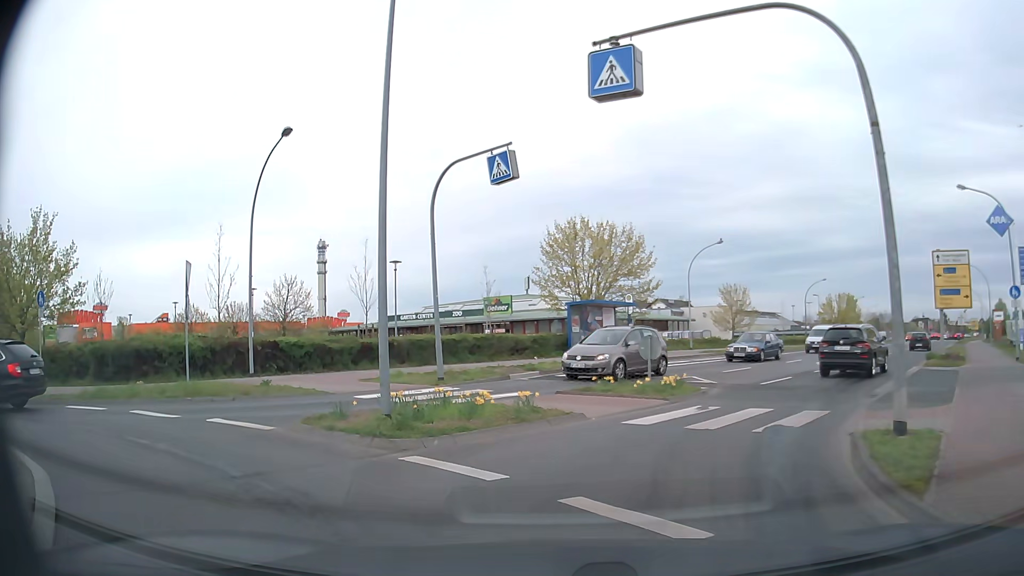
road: tertiary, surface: asphalt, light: Day
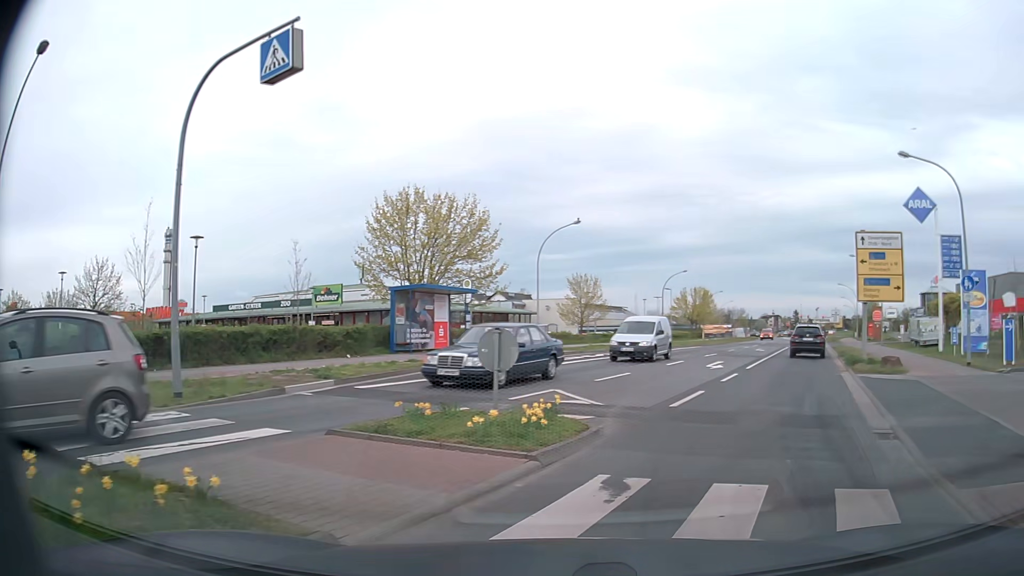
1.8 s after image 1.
(+0.3, +6.9) m; +13°
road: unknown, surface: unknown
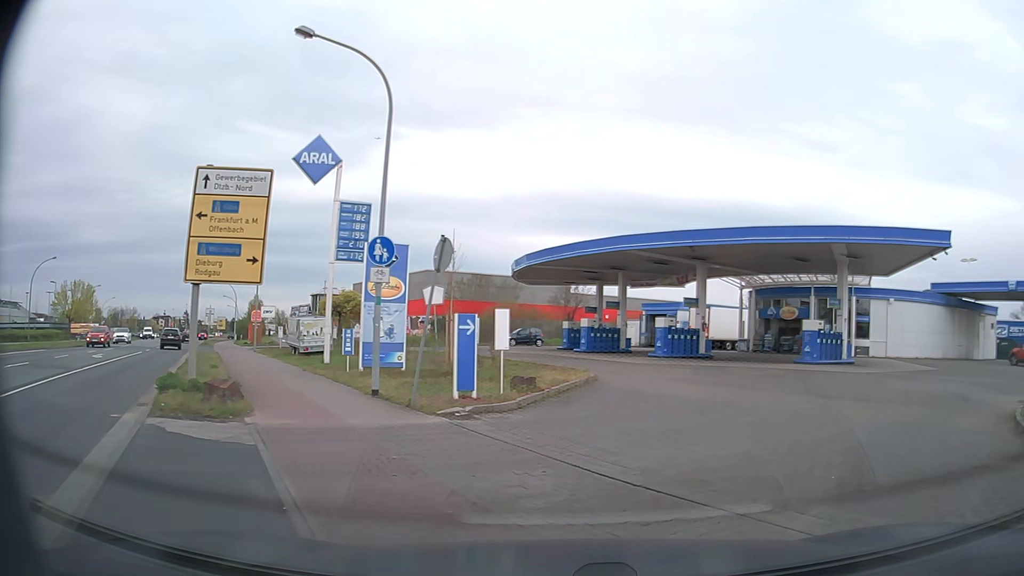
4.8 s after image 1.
(+4.7, +9.9) m; +51°
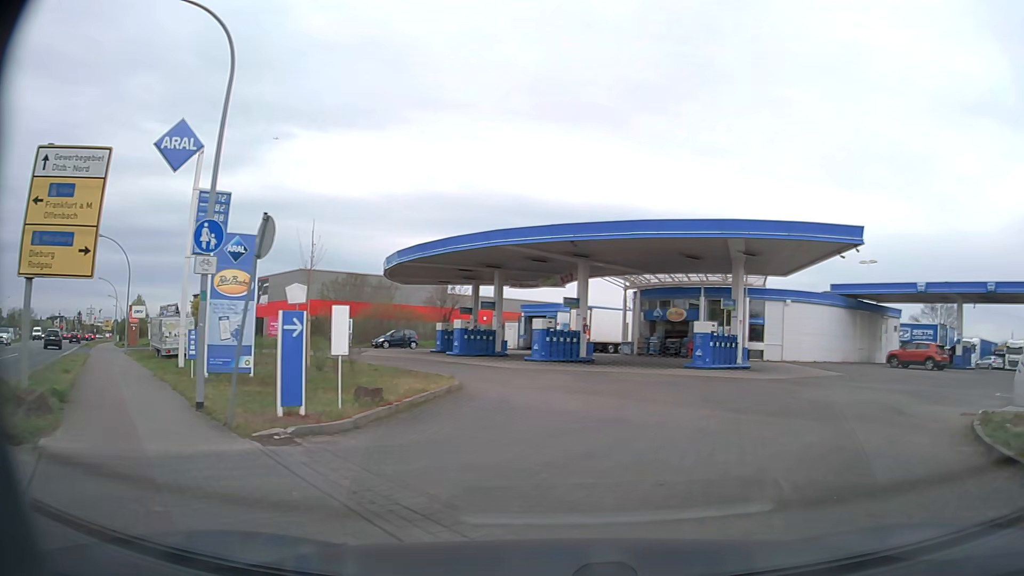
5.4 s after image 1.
(+0.2, +2.3) m; +8°
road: tertiary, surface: asphalt
